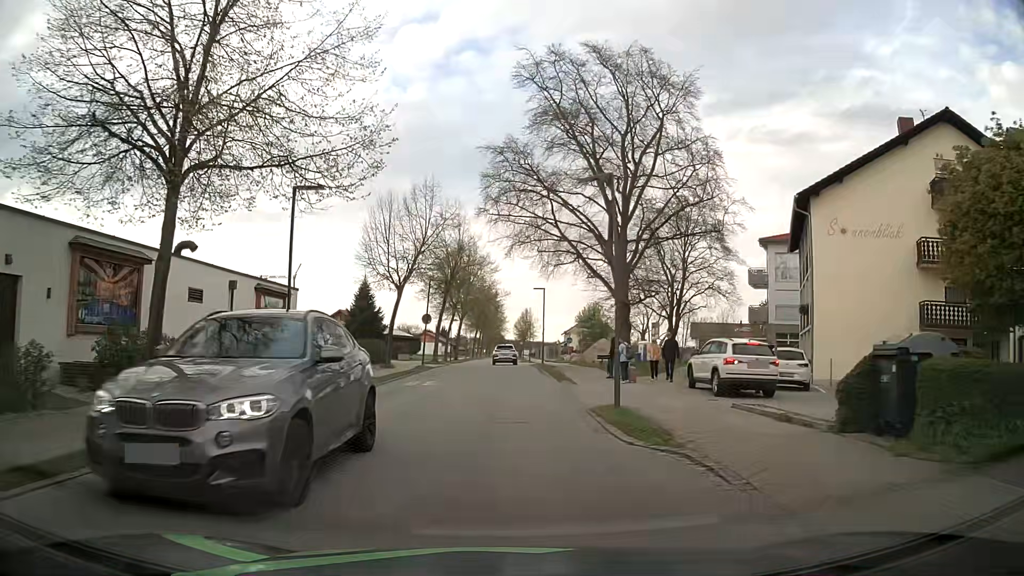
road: residential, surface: asphalt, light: Day
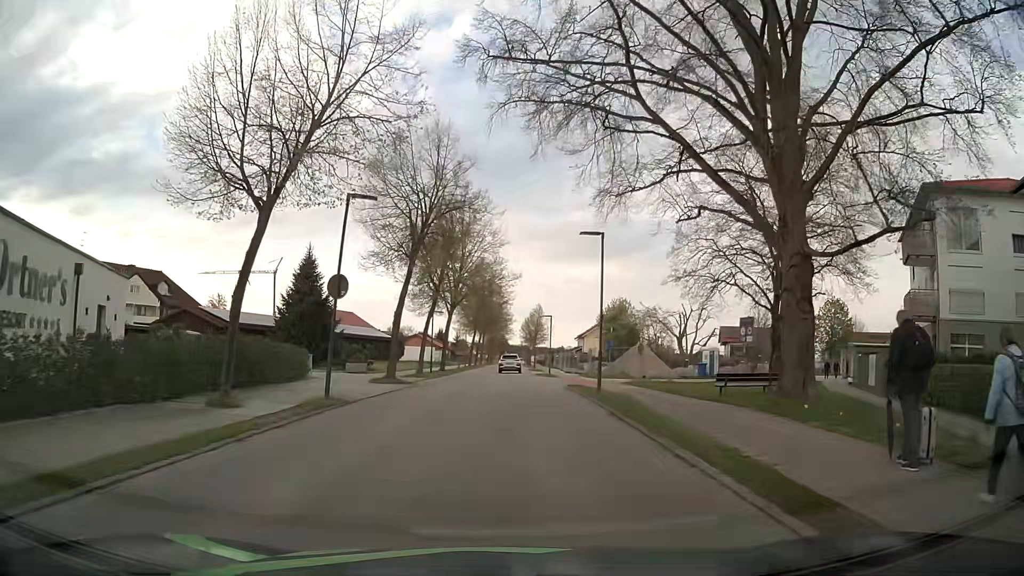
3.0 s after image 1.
(-0.6, +22.1) m; -1°
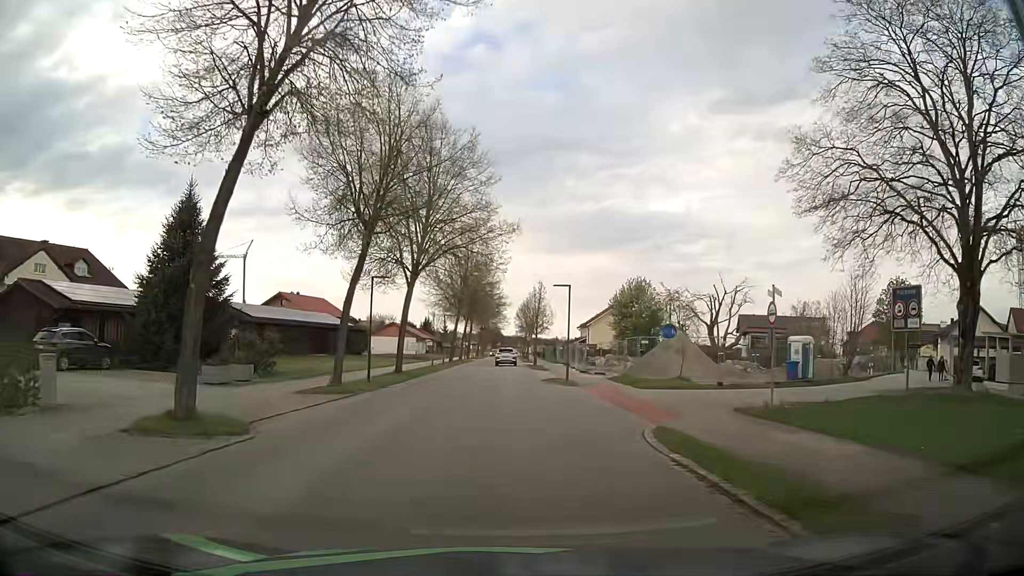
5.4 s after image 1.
(+0.1, +17.9) m; +1°
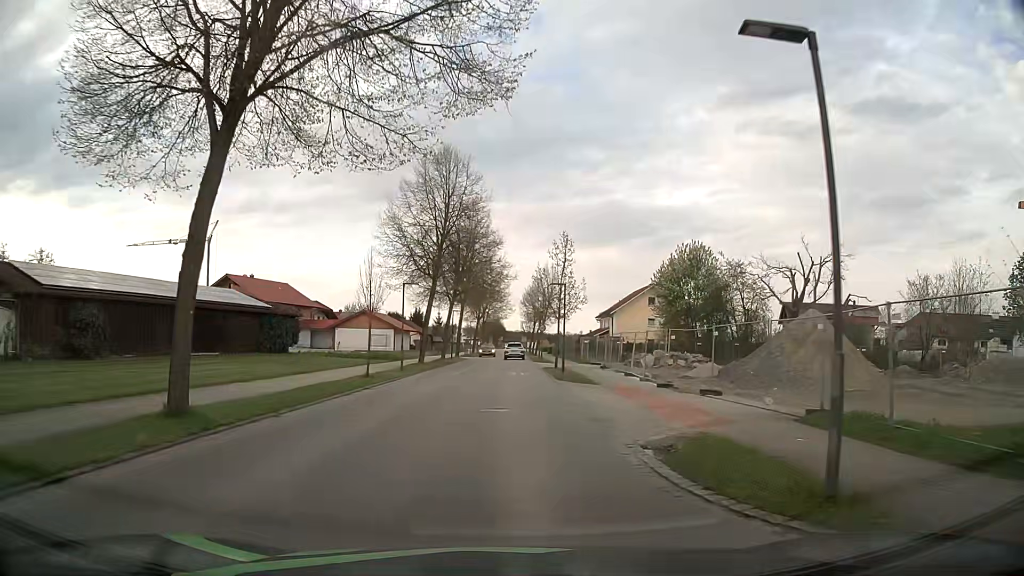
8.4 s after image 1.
(-0.2, +23.0) m; 0°
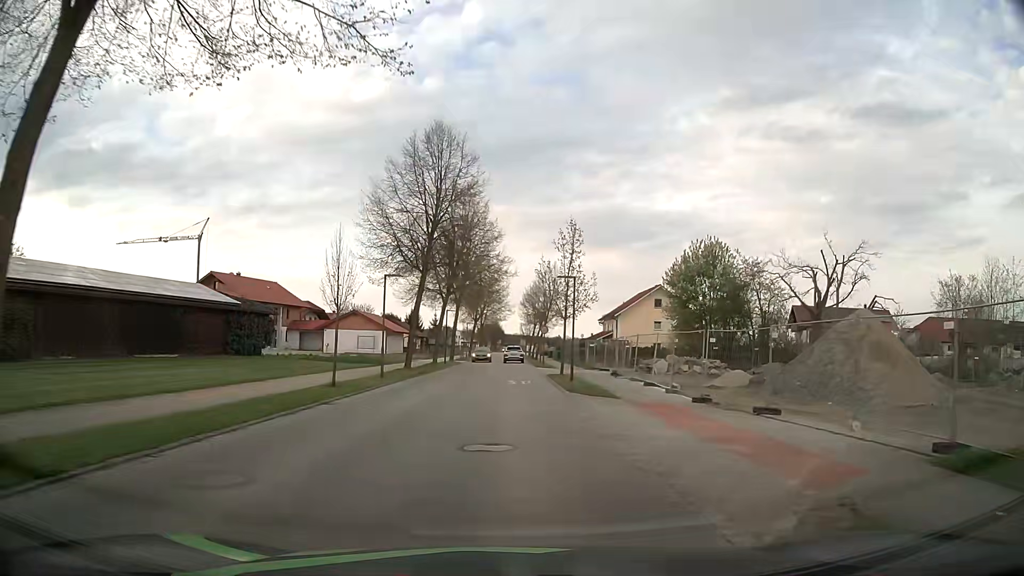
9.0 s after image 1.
(0.0, +4.7) m; 0°
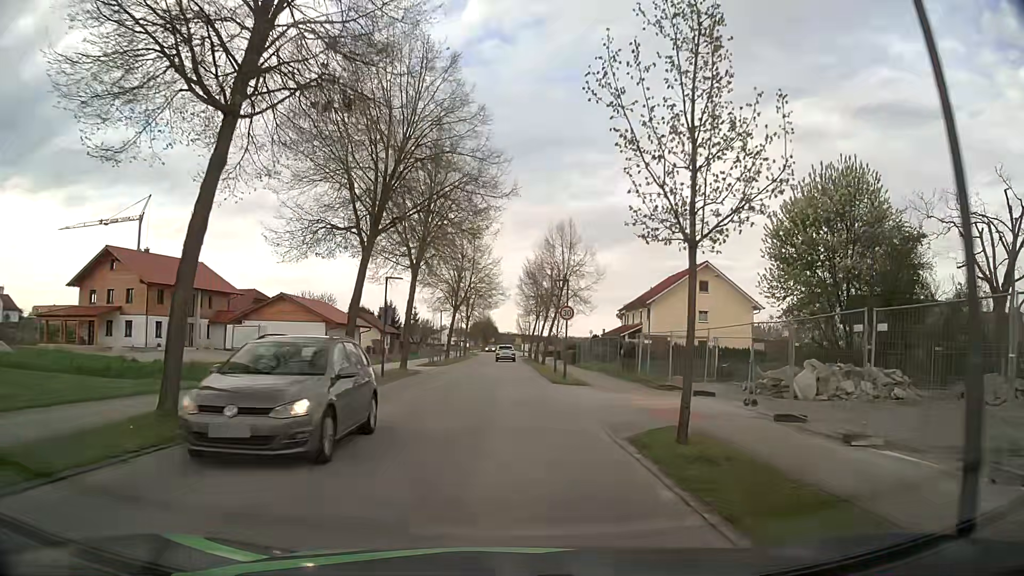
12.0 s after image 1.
(+0.2, +23.4) m; 0°
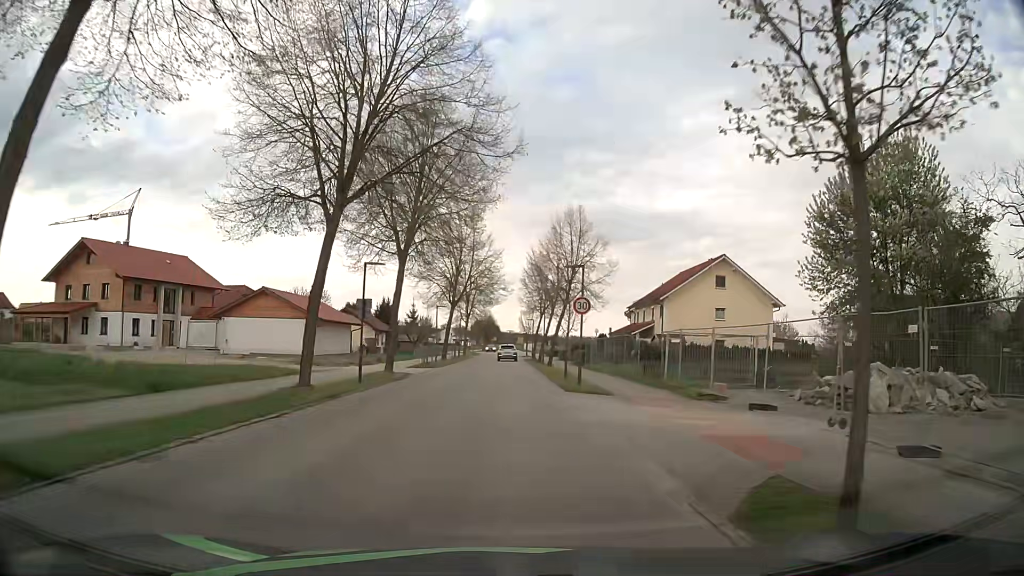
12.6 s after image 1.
(0.0, +4.7) m; 0°
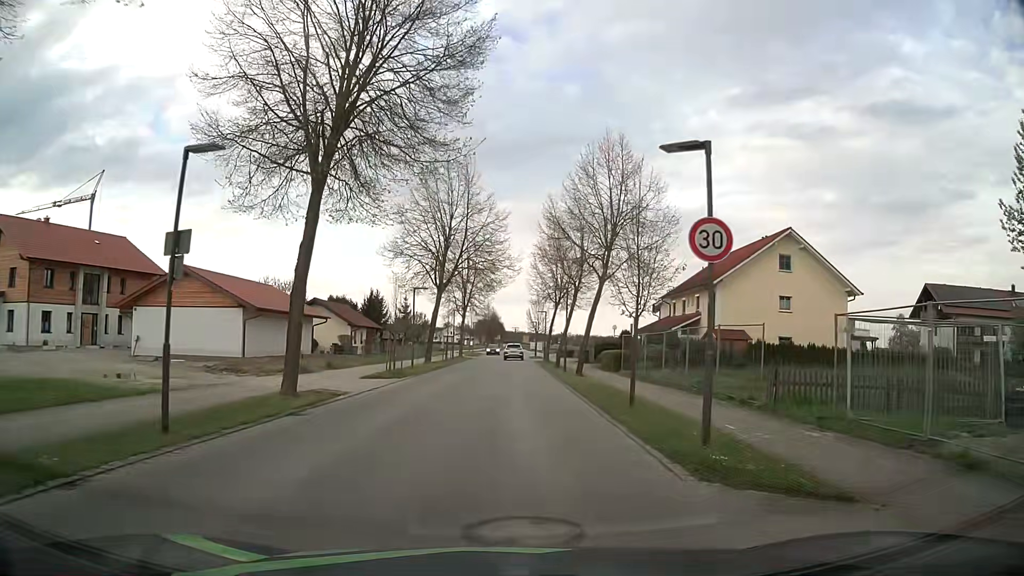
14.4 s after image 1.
(-0.1, +13.9) m; 0°
